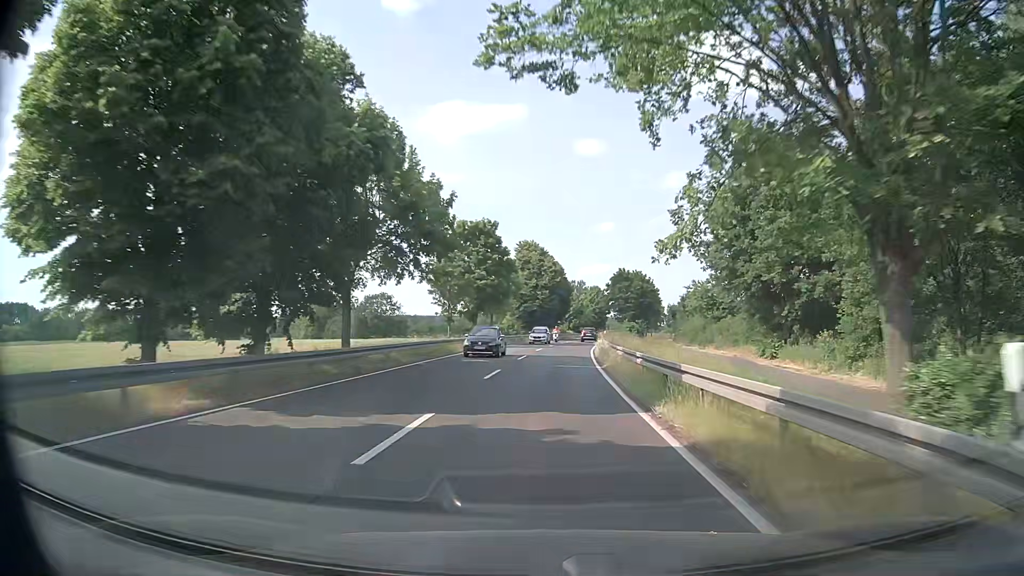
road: primary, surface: asphalt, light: Day
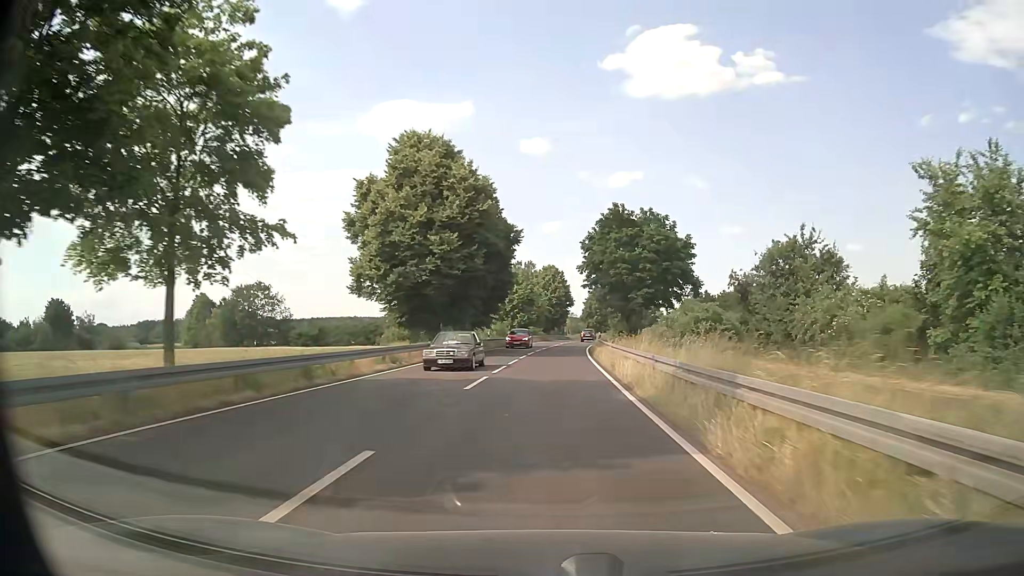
(+2.2, +51.4) m; +4°
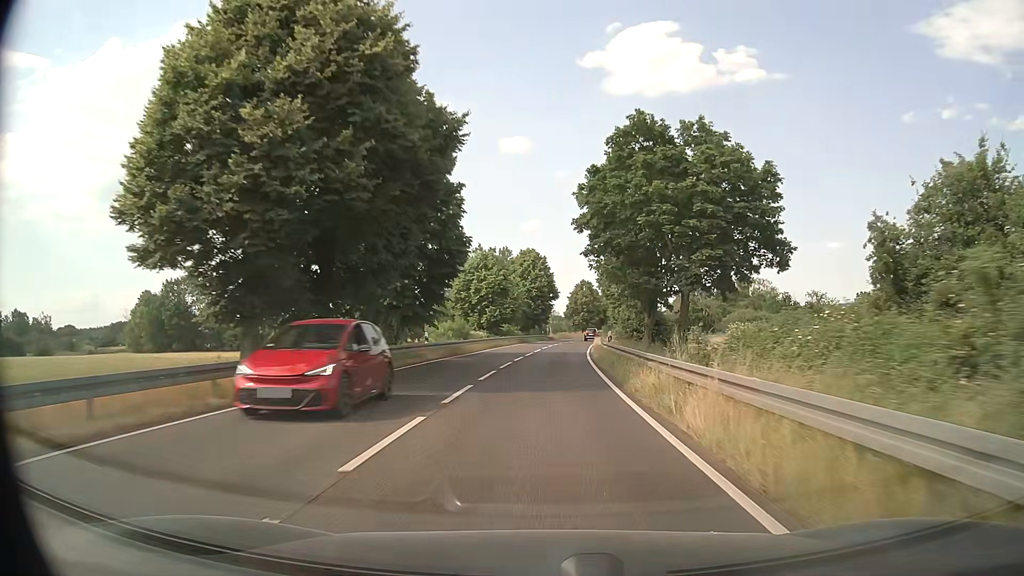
(+0.5, +20.8) m; +2°
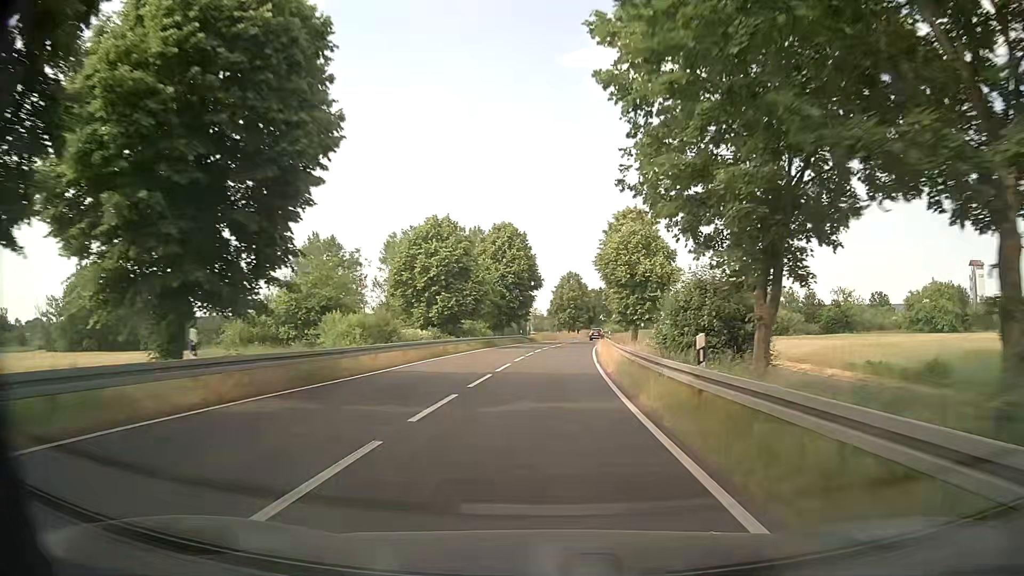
(+0.3, +21.0) m; +2°
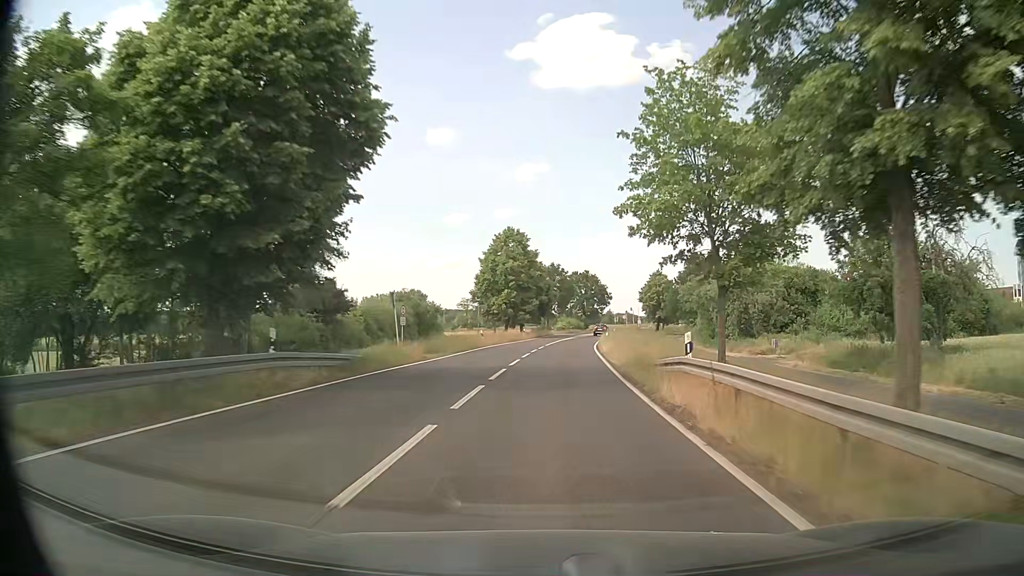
(+2.2, +52.9) m; +5°
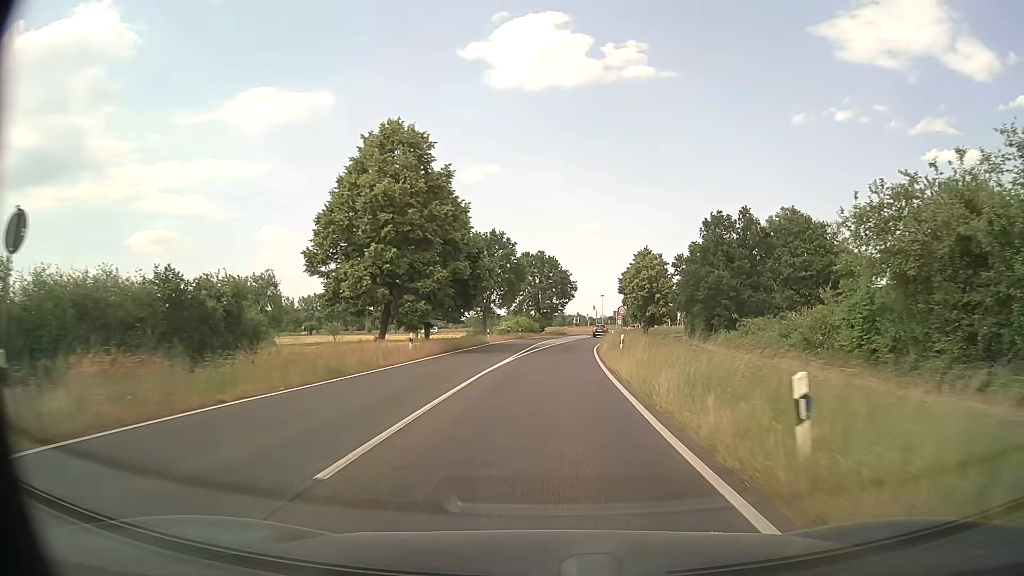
(+1.3, +41.9) m; +4°
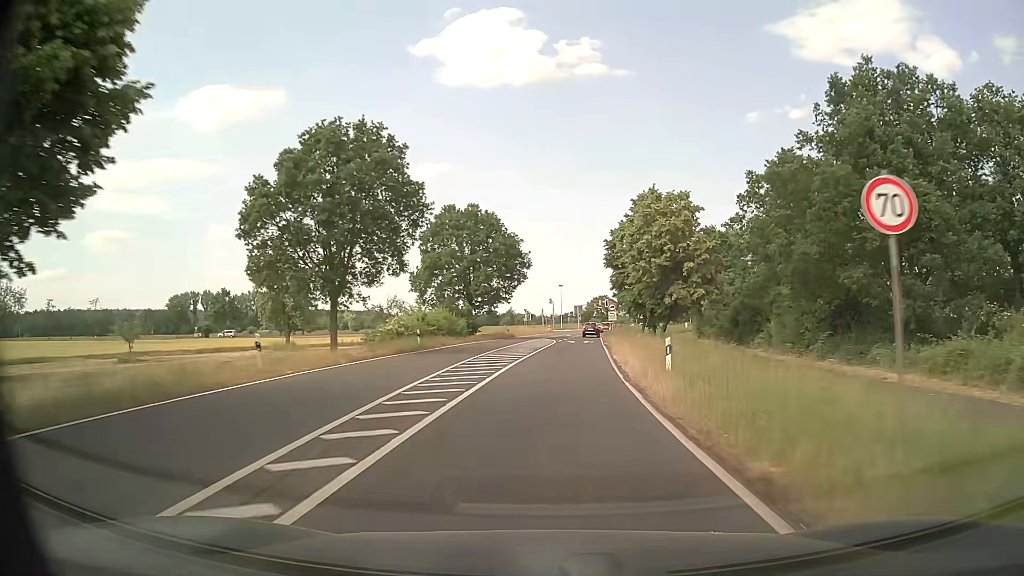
(+1.5, +40.9) m; +4°
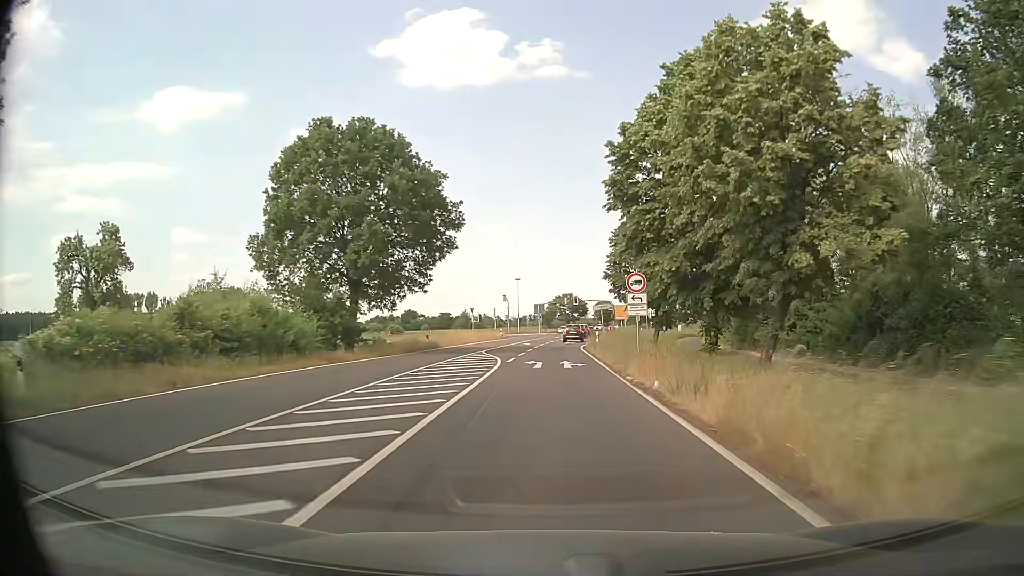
(+1.0, +29.5) m; +3°
(0, +10) (0, +20) (0, +30) (+1, +40) (+1, +50) (+2, +60) (+3, +70) (+4, +80) (+6, +90) (+7, +100) m
